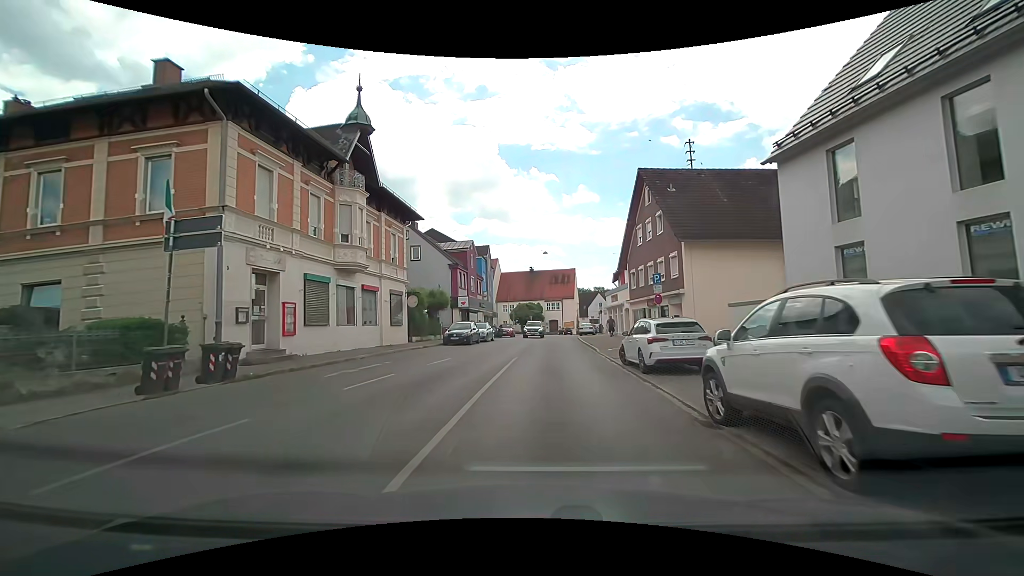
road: tertiary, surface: asphalt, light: Day
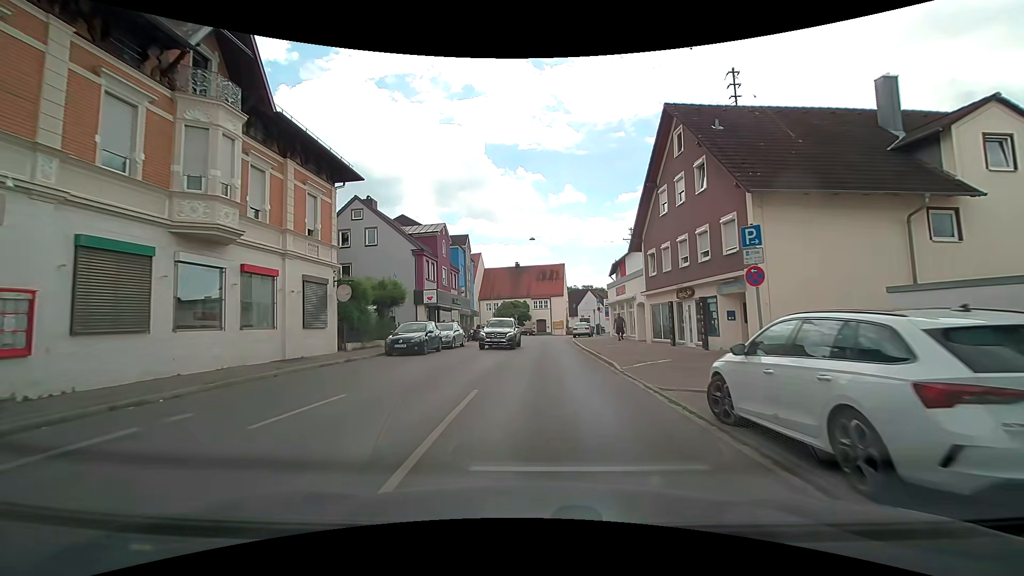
(+0.1, +9.5) m; +1°
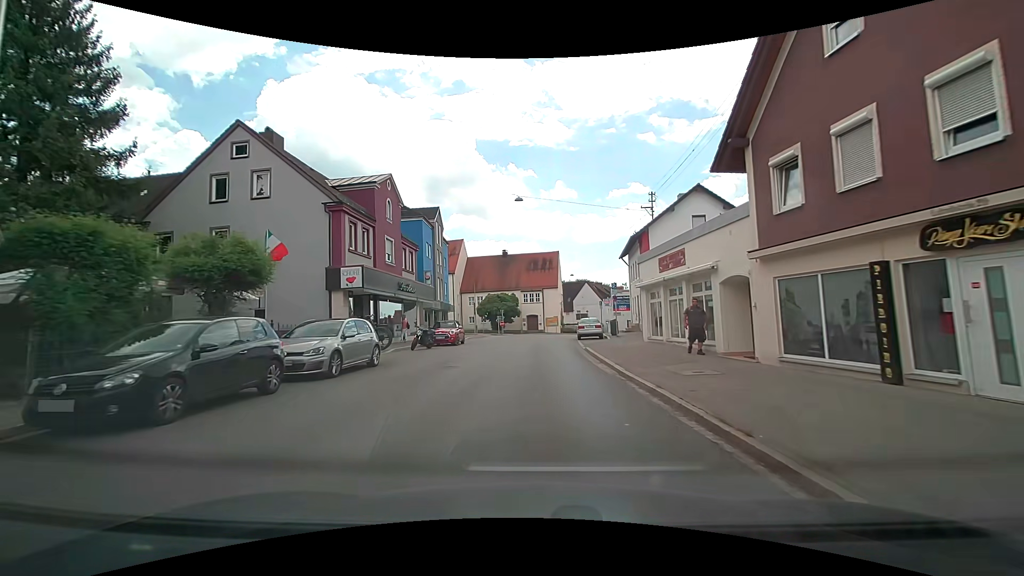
(+0.2, +14.7) m; +1°
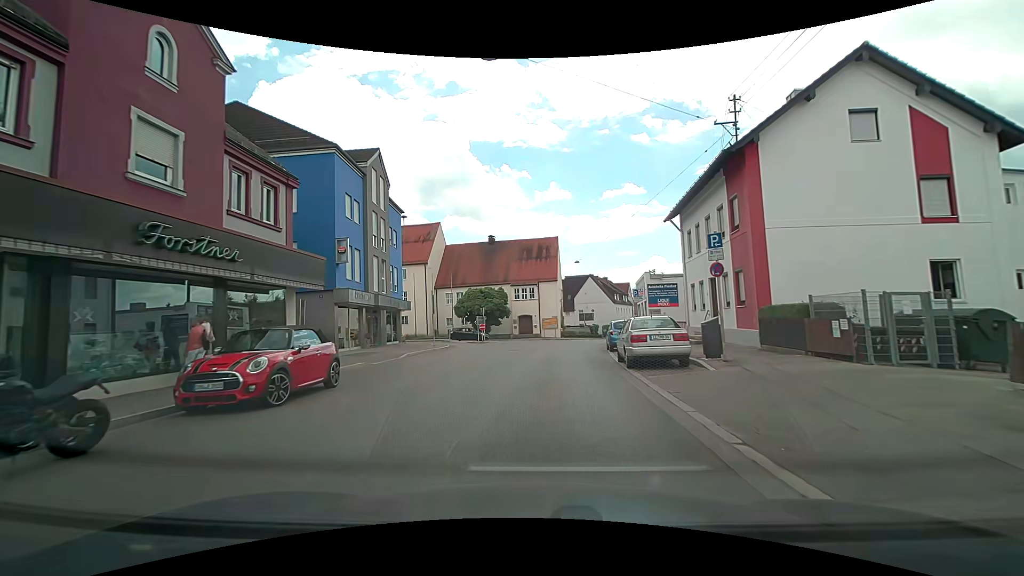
(-0.1, +19.0) m; +1°
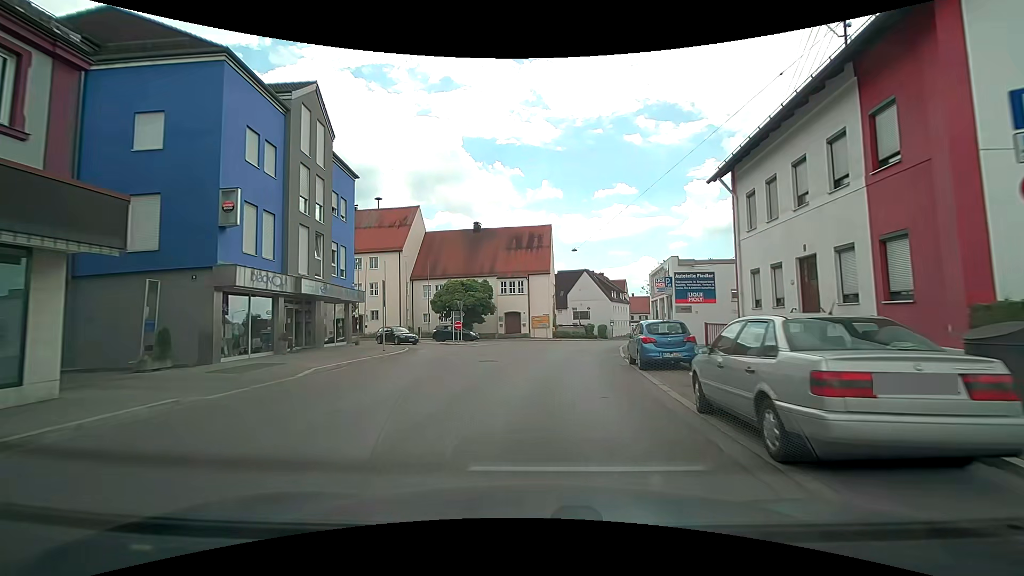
(0.0, +9.0) m; +1°
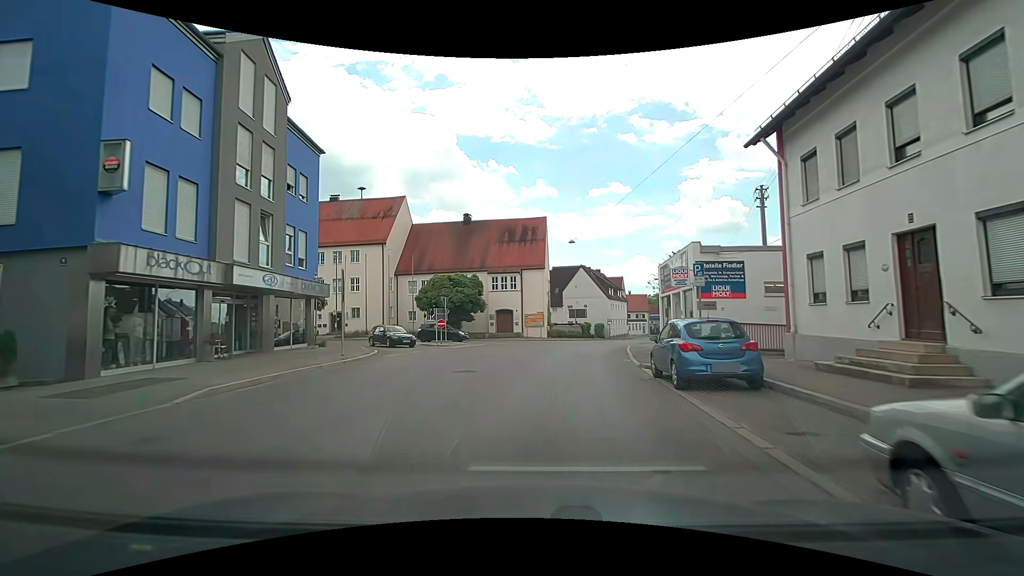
(0.0, +4.5) m; +1°
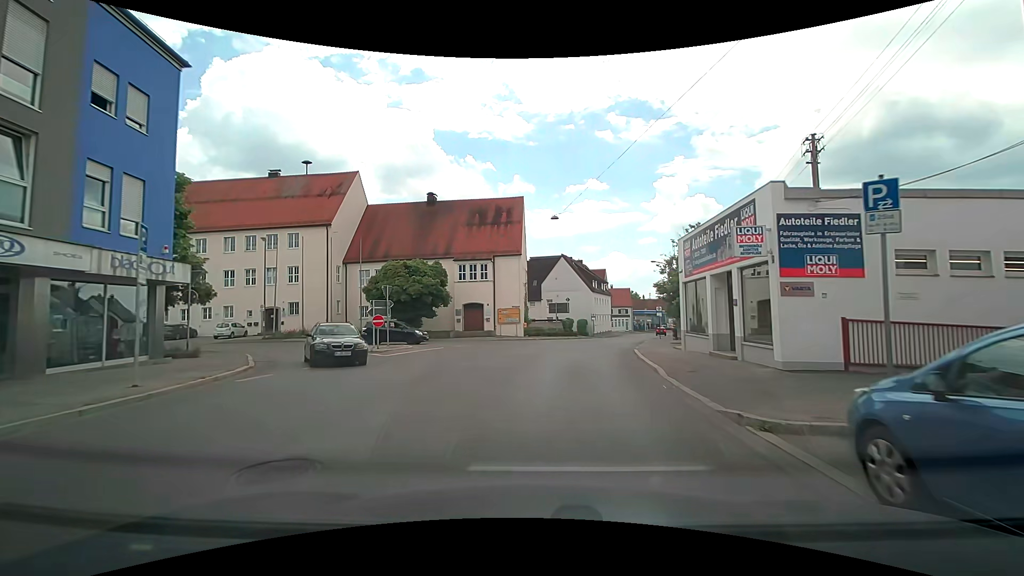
(+0.2, +9.4) m; +2°
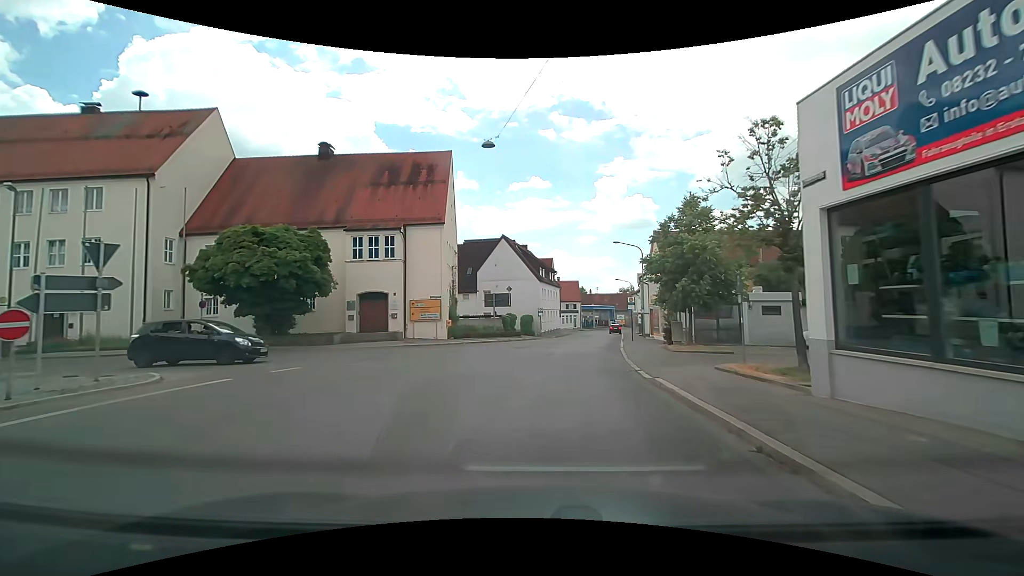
(+0.8, +14.9) m; +6°
(0, +10) (+1, +20) (+3, +30) (+4, +40) (+6, +50) (+8, +59) (+9, +69) (+9, +79) (+10, +89) (+12, +99) m
